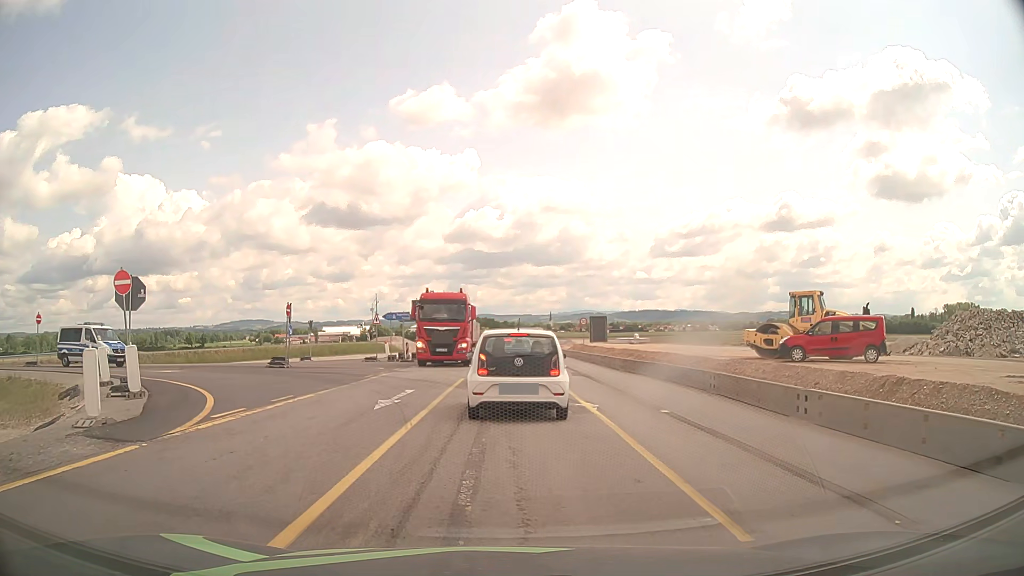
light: Day
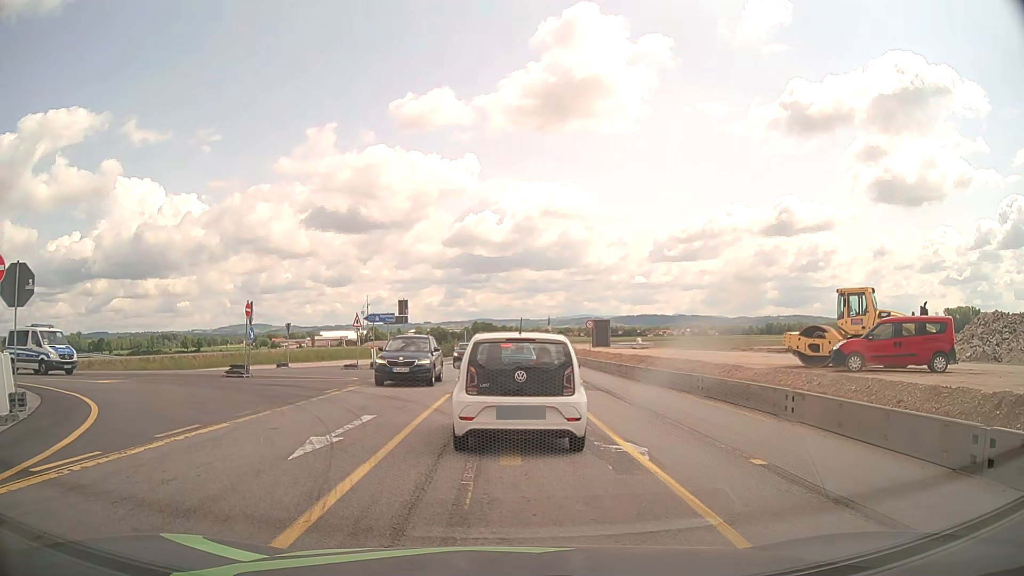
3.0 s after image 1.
(0.0, +4.7) m; +1°
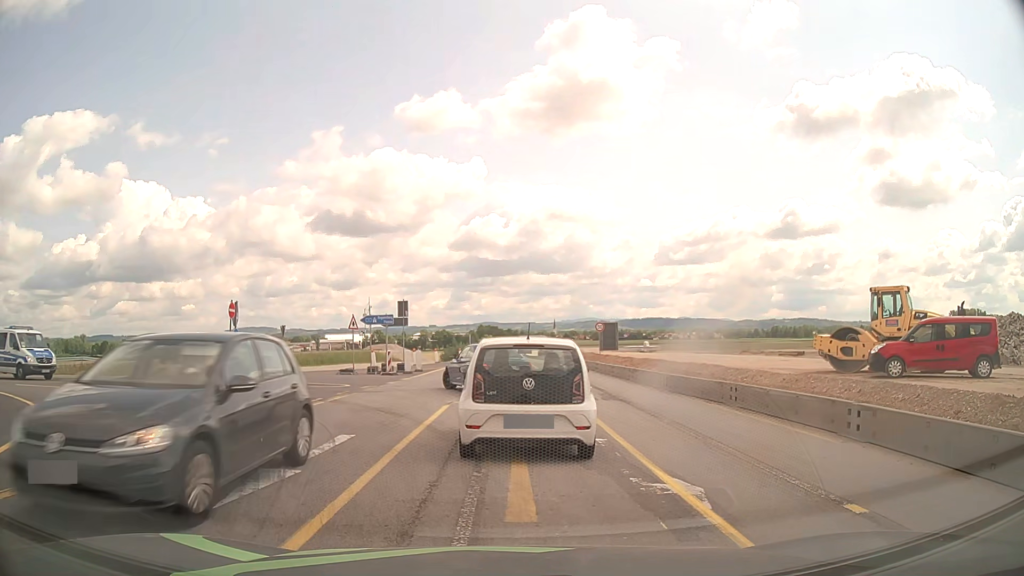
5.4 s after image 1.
(0.0, +2.3) m; -1°
(0, +10) (-1, +20) (-6, +28) (-16, +31) (-26, +32) (-36, +31) (-45, +30) (-55, +28) (-65, +26) (-75, +24) m
